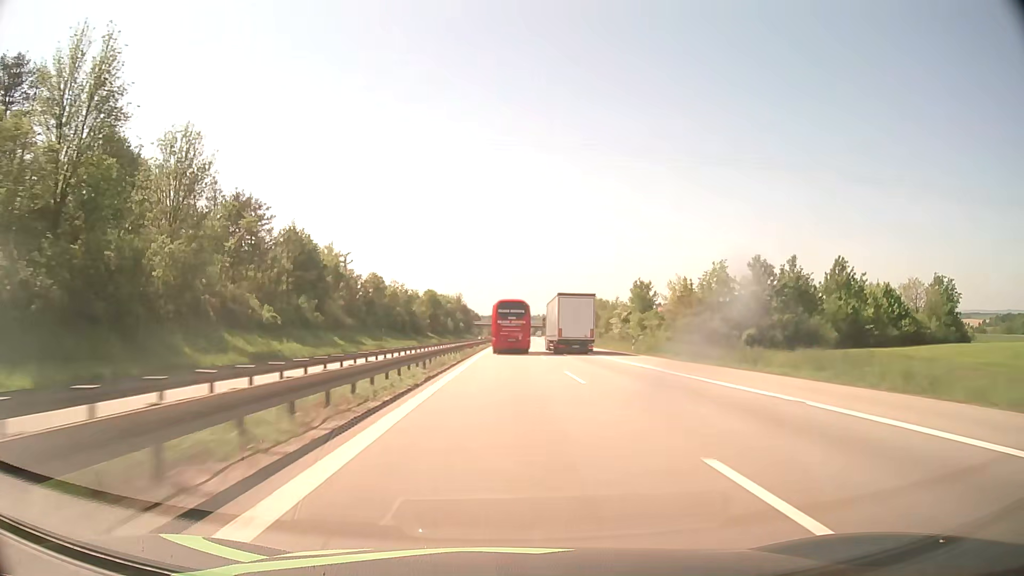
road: motorway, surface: asphalt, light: Day
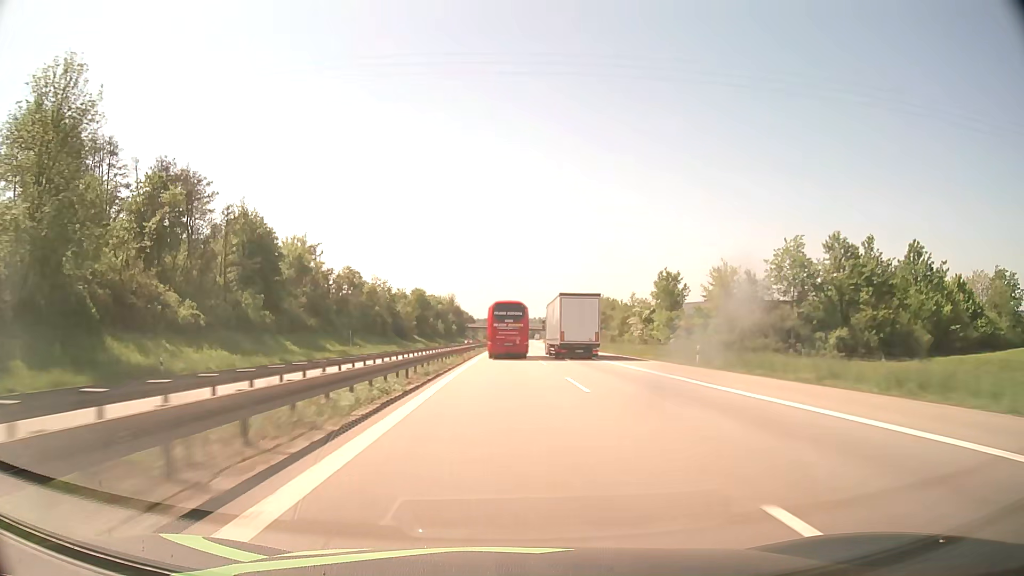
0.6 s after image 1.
(+0.1, +19.4) m; 0°
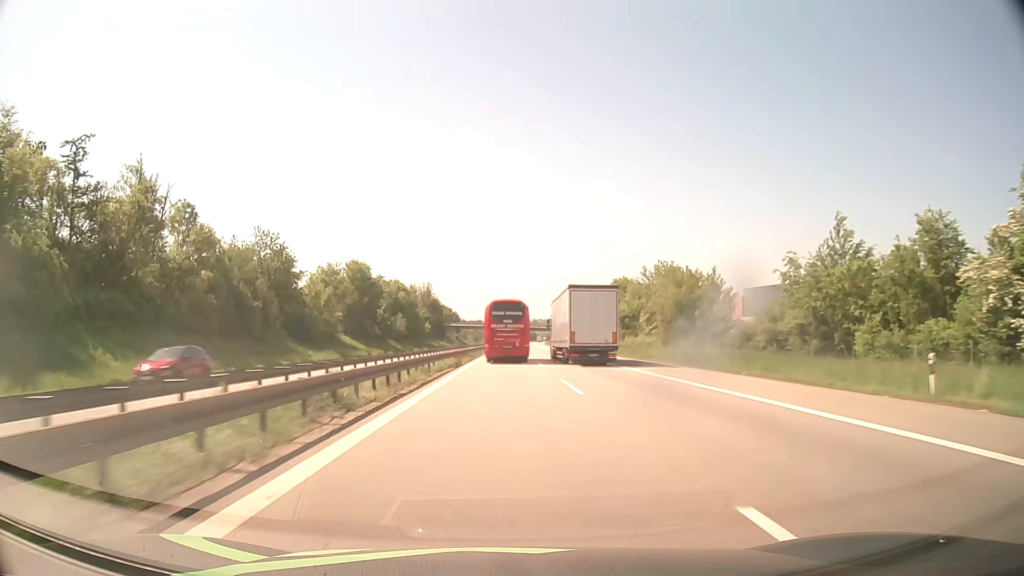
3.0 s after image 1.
(+0.4, +70.1) m; +1°
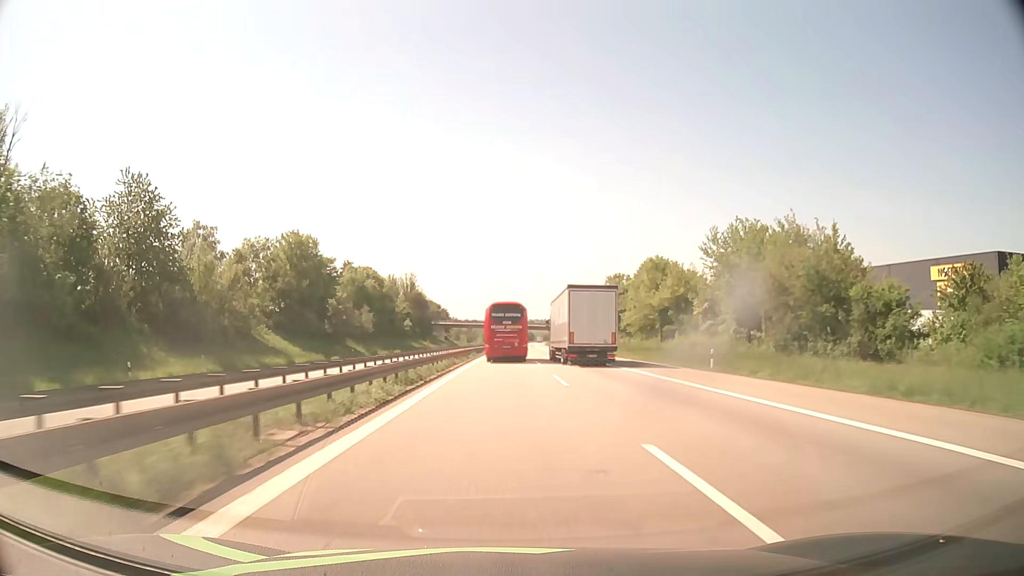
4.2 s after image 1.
(+0.1, +31.9) m; 0°
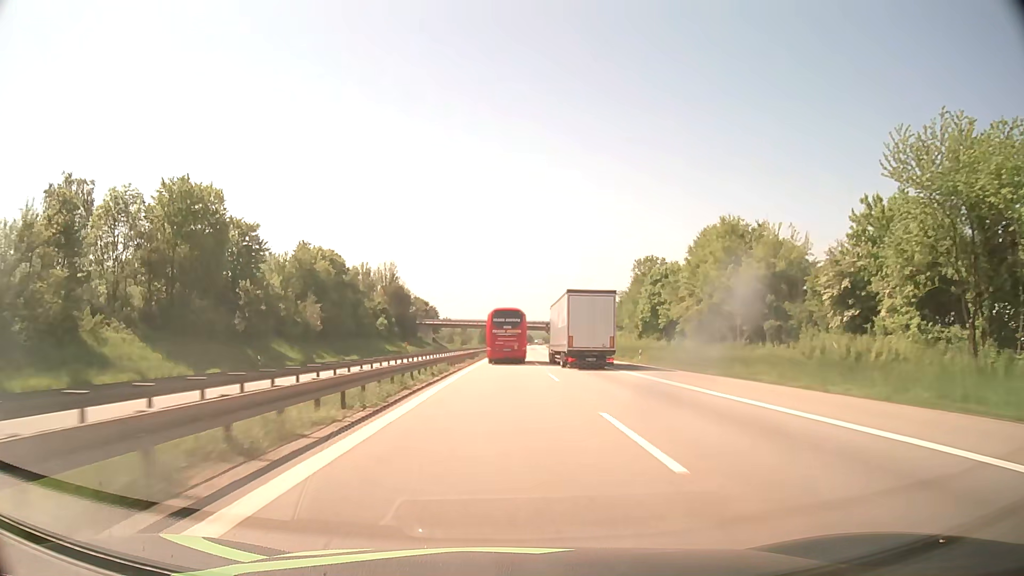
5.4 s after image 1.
(0.0, +31.0) m; 0°
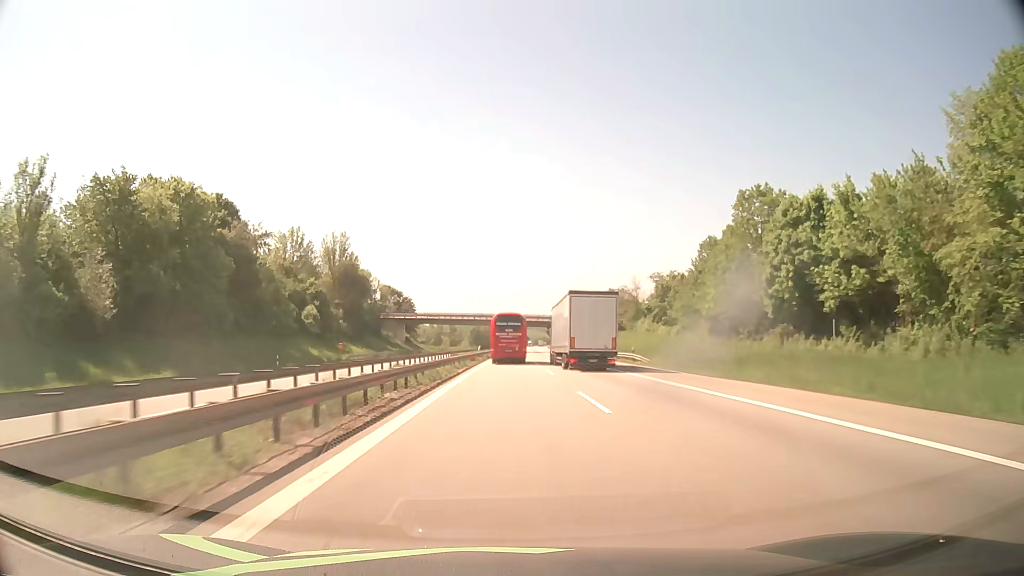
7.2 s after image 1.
(+0.1, +47.0) m; 0°
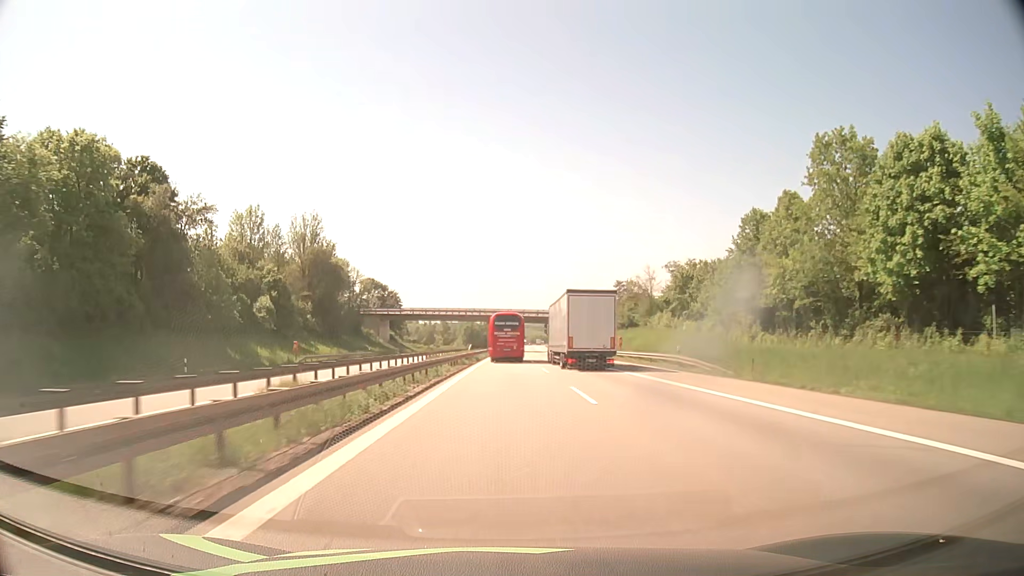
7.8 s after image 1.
(+0.1, +16.0) m; 0°
